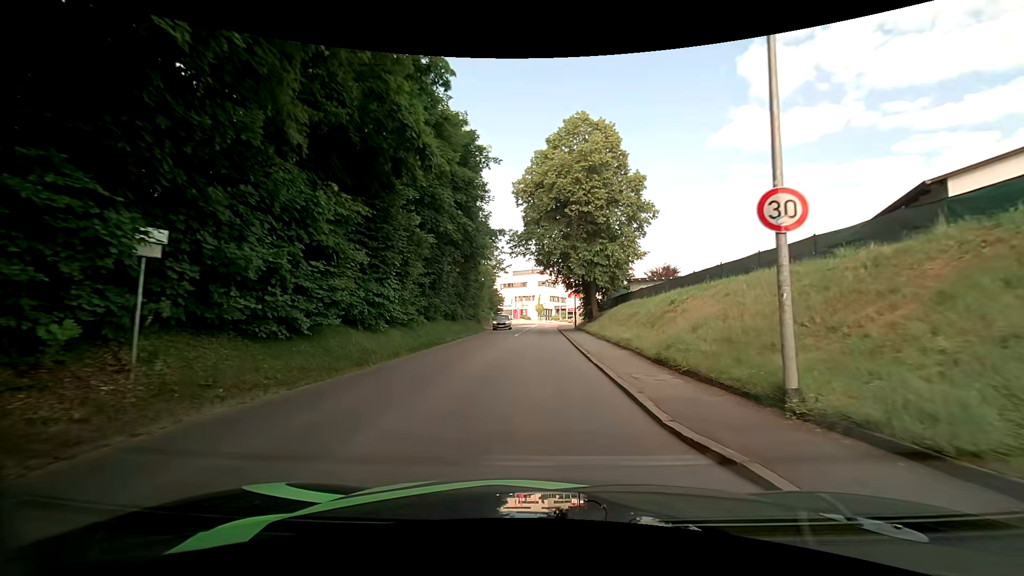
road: tertiary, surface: asphalt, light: Day
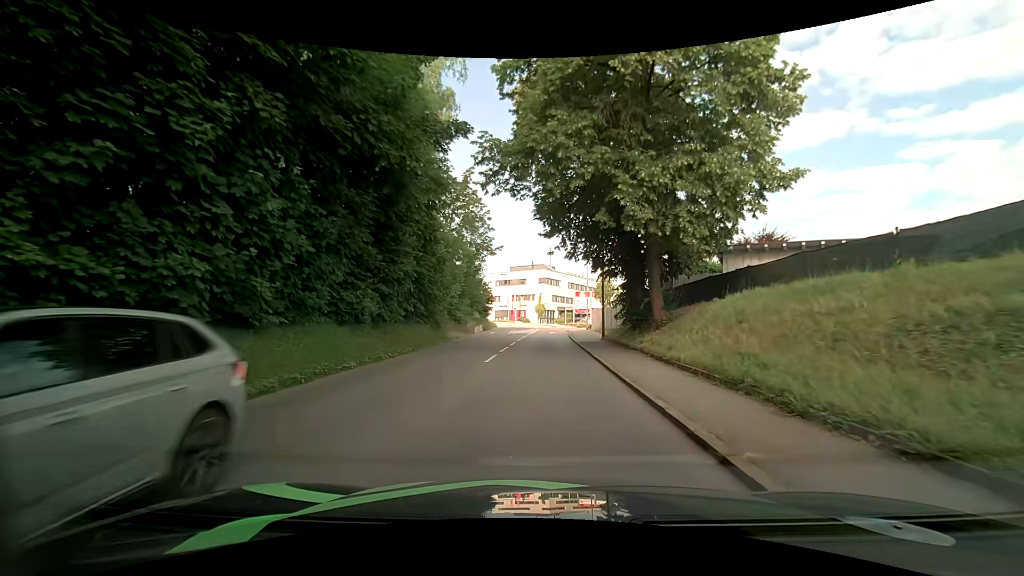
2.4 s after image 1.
(0.0, +19.5) m; 0°
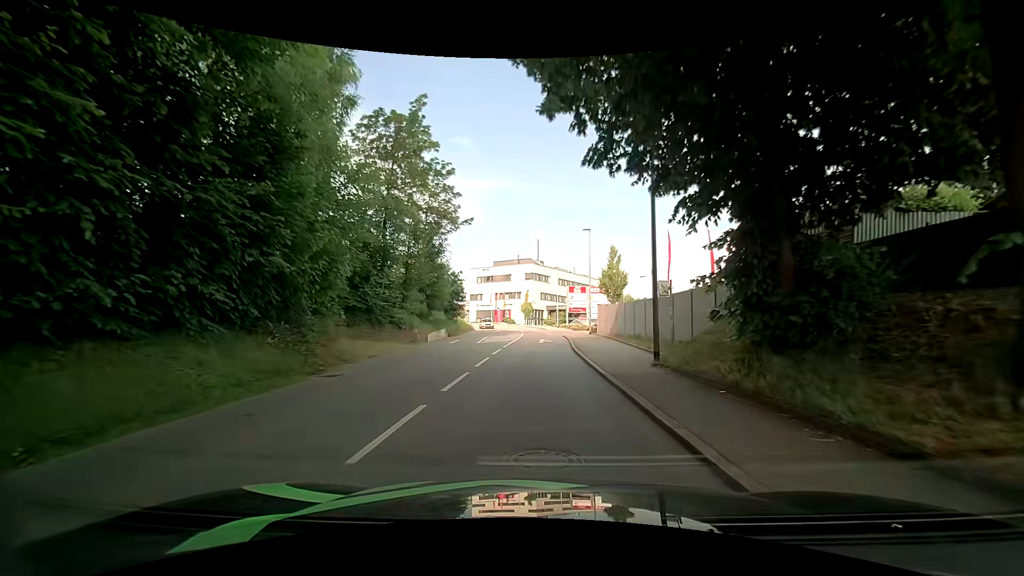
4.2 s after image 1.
(+0.2, +14.4) m; +1°
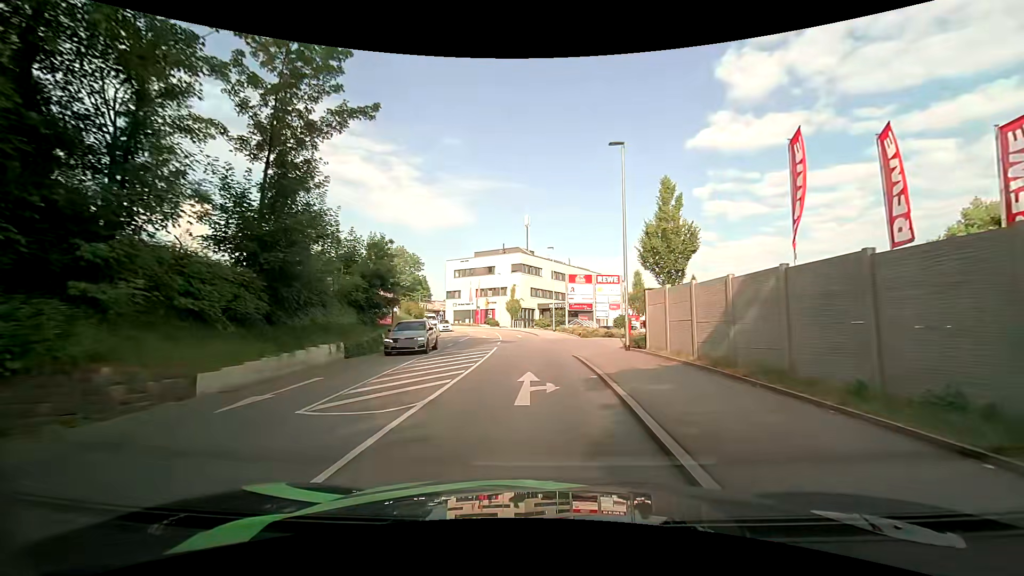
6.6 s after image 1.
(+0.5, +19.4) m; +2°
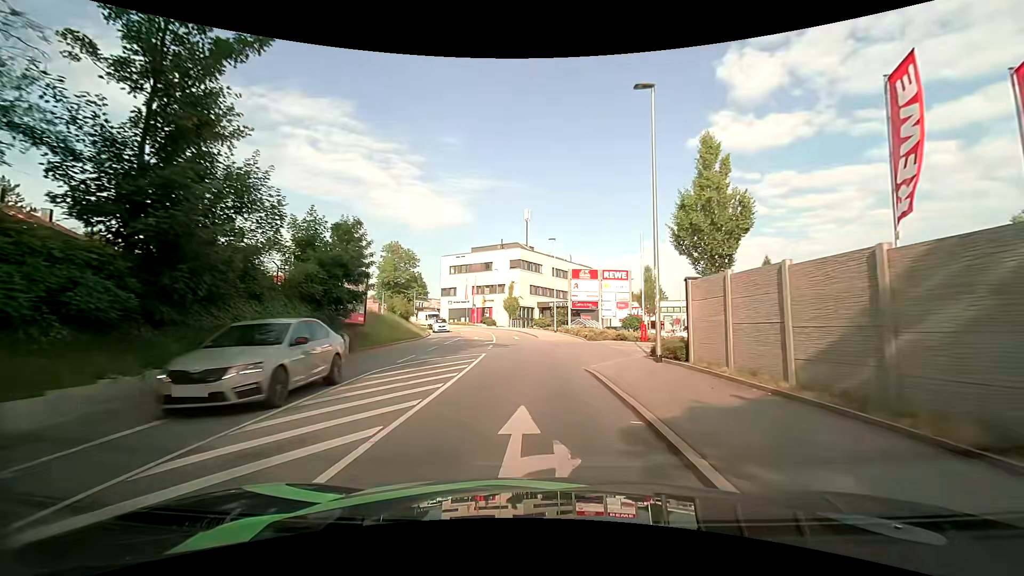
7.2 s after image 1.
(0.0, +4.9) m; 0°
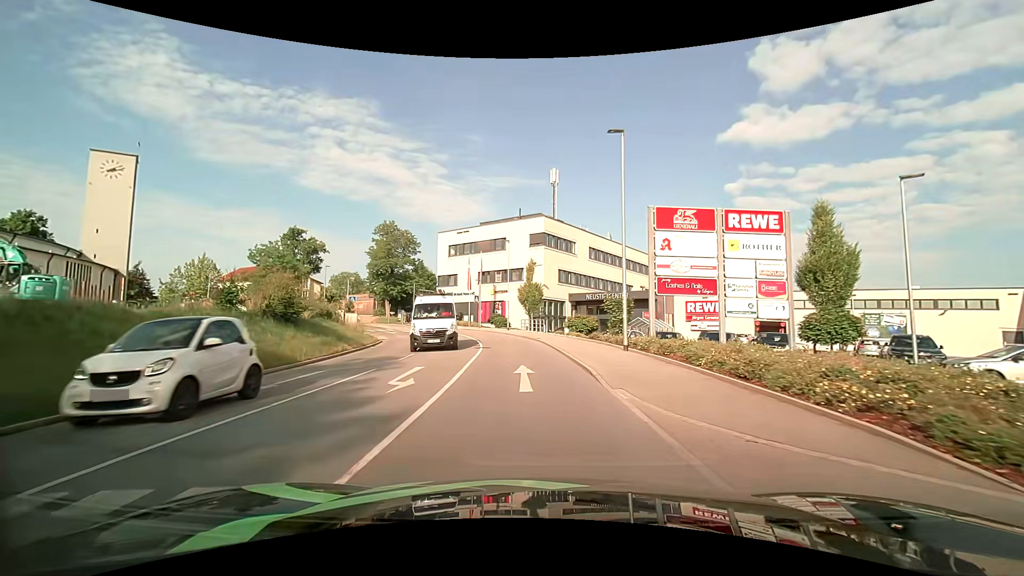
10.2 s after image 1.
(-0.5, +24.8) m; -2°
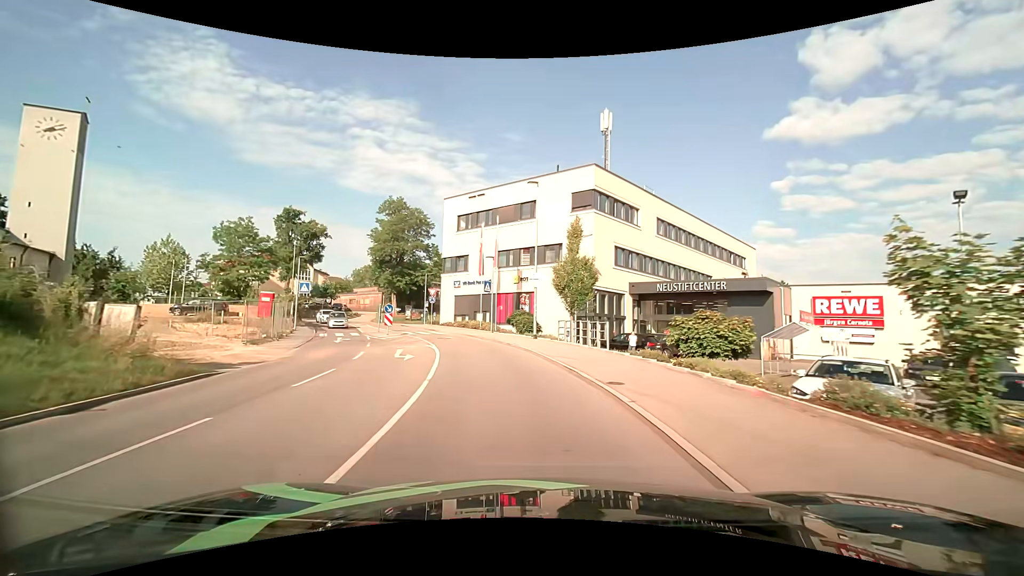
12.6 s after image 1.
(-0.7, +19.6) m; -4°
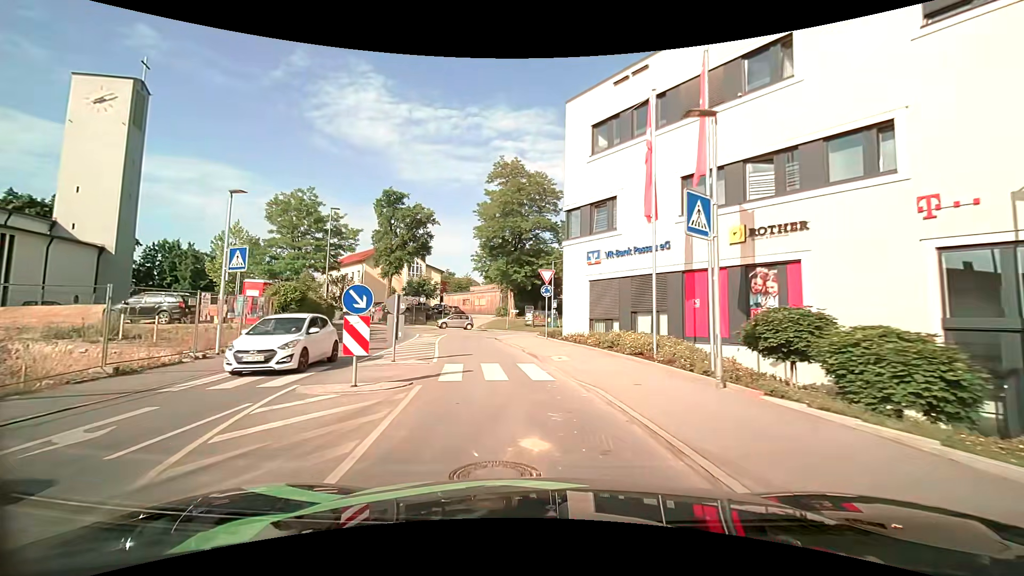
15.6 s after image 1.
(-3.2, +23.8) m; -17°
